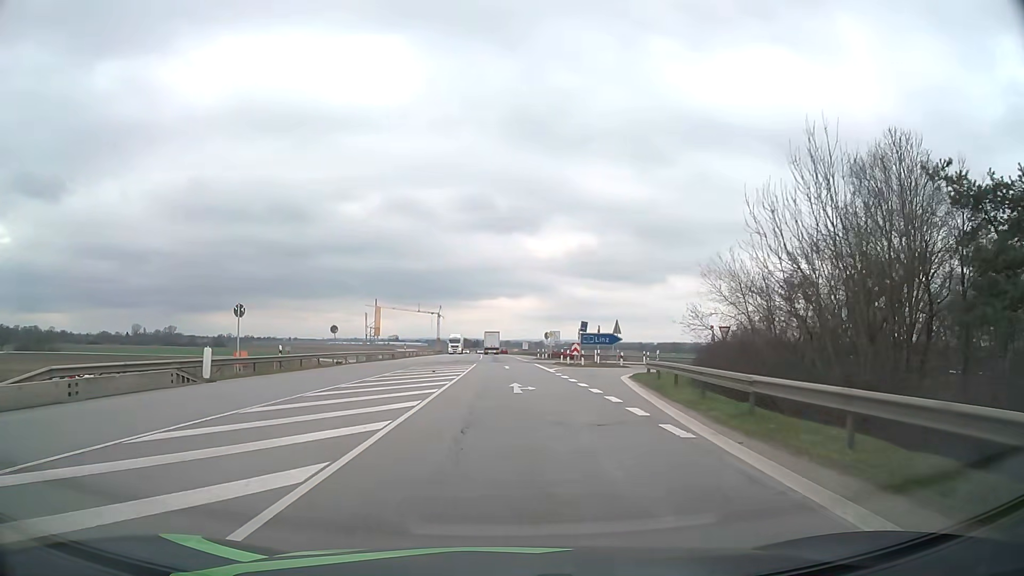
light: Day
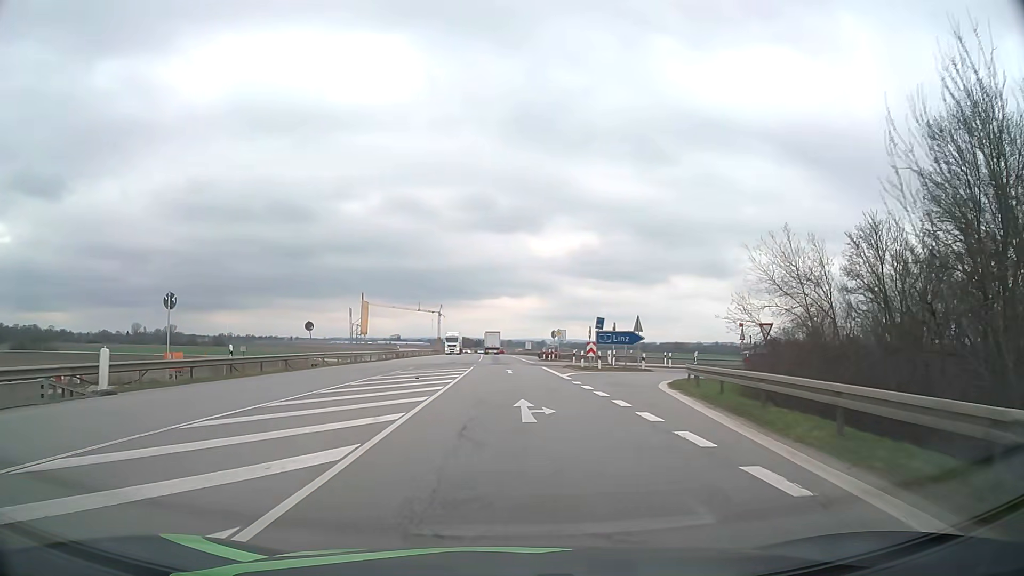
(0.0, +7.0) m; 0°
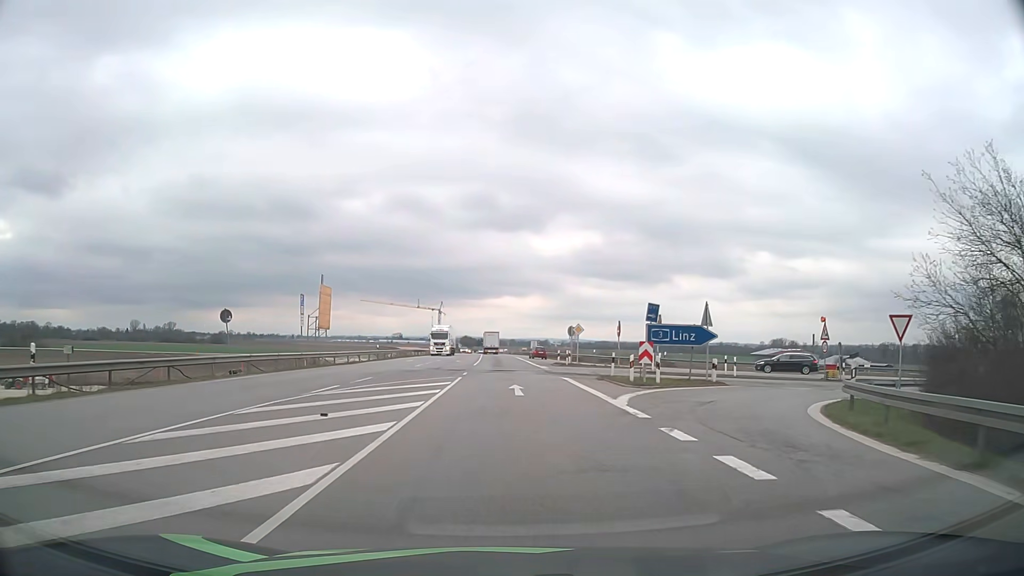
(0.0, +13.9) m; 0°
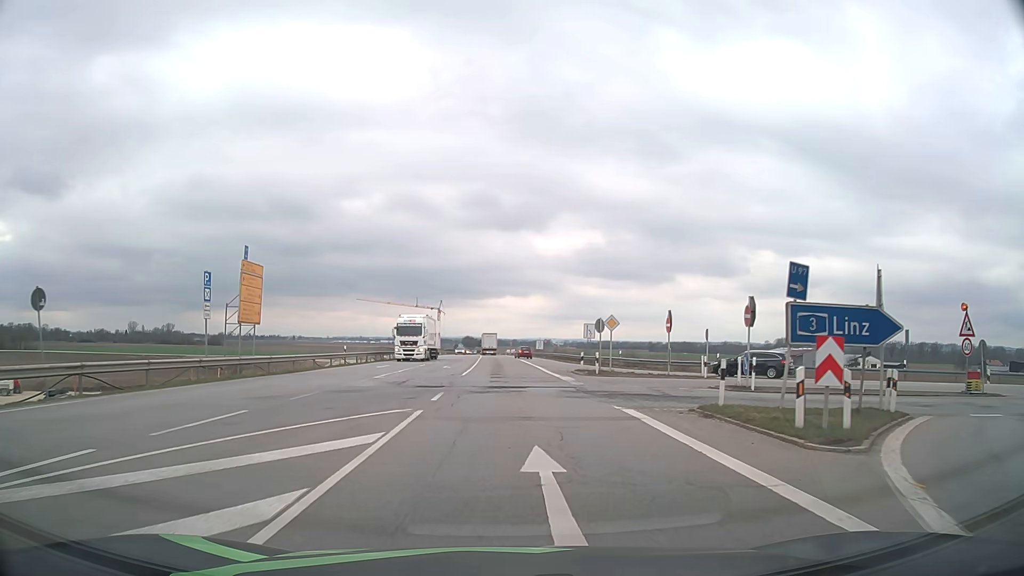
(0.0, +13.8) m; 0°
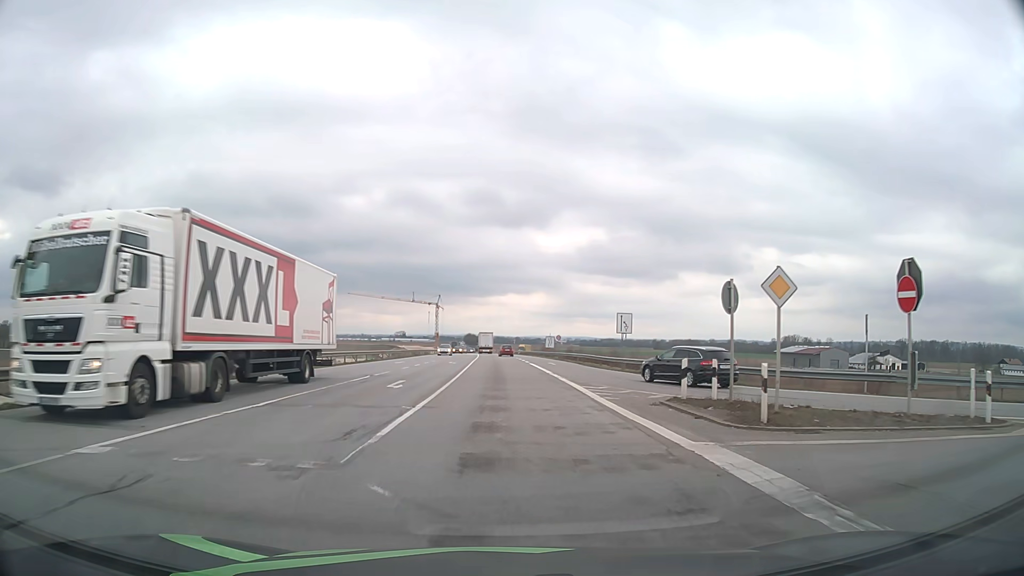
(-0.1, +20.5) m; 0°
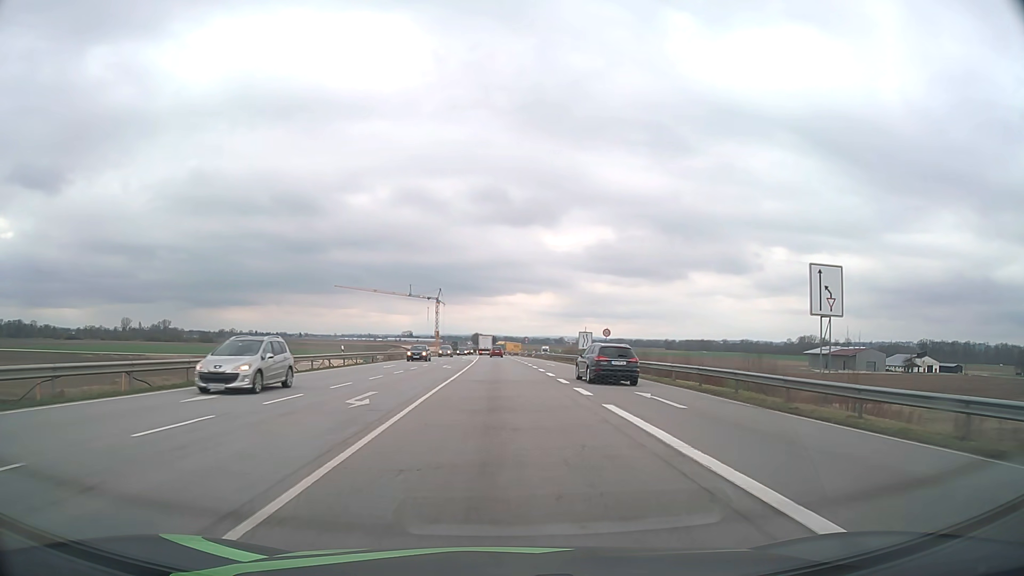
(-0.2, +34.1) m; -1°
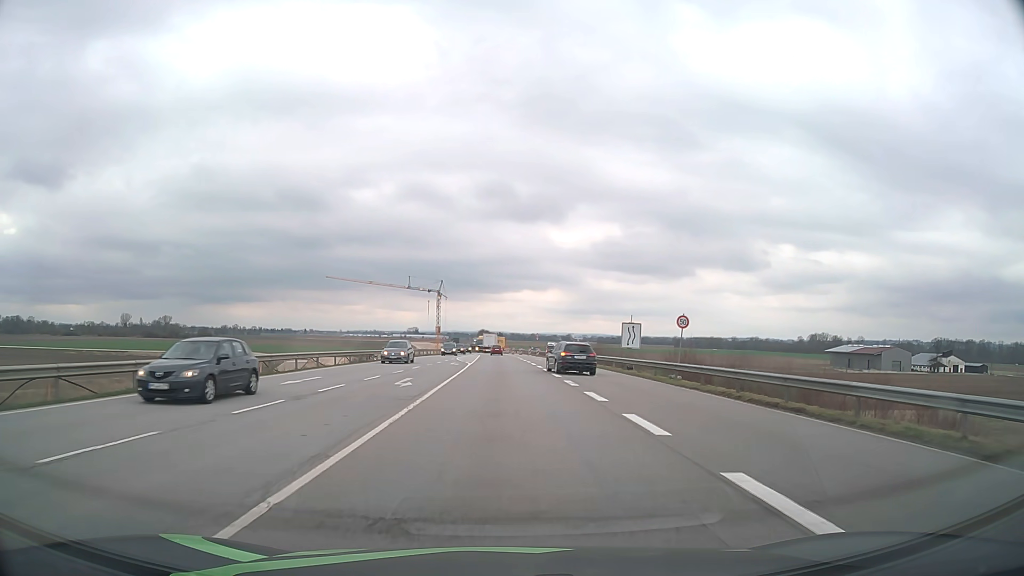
(-0.1, +20.4) m; -1°
(0, +10) (0, +20) (0, +30) (0, +40) (0, +50) (0, +60) (-1, +70) (-1, +80) (-1, +90) (-2, +100) m
